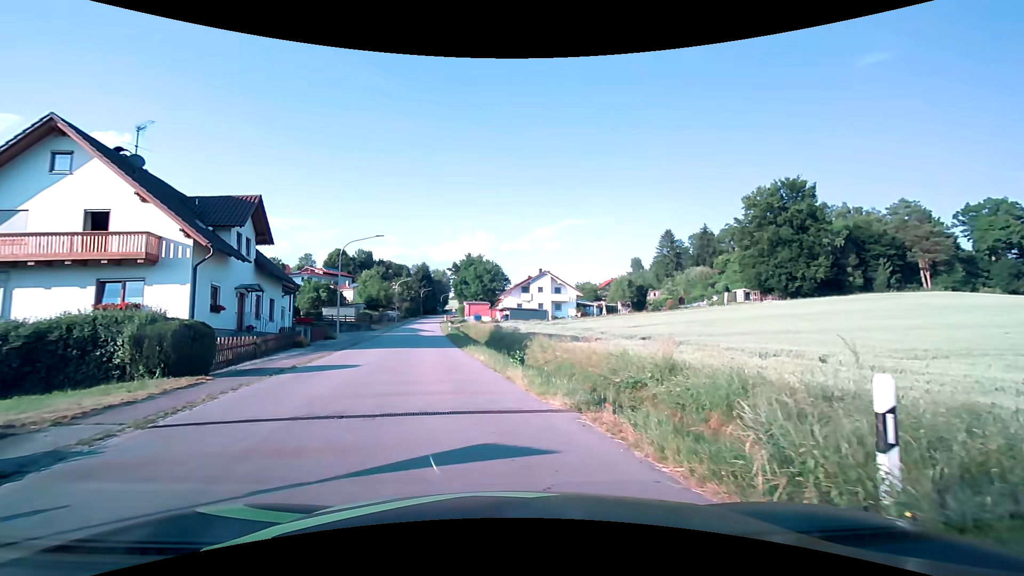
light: Day
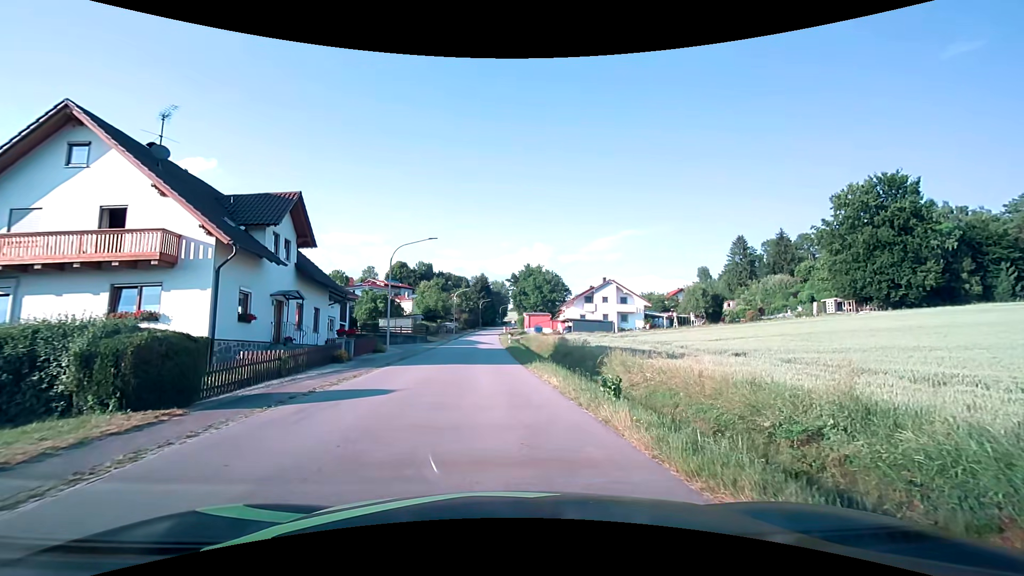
(-0.4, +4.4) m; -7°
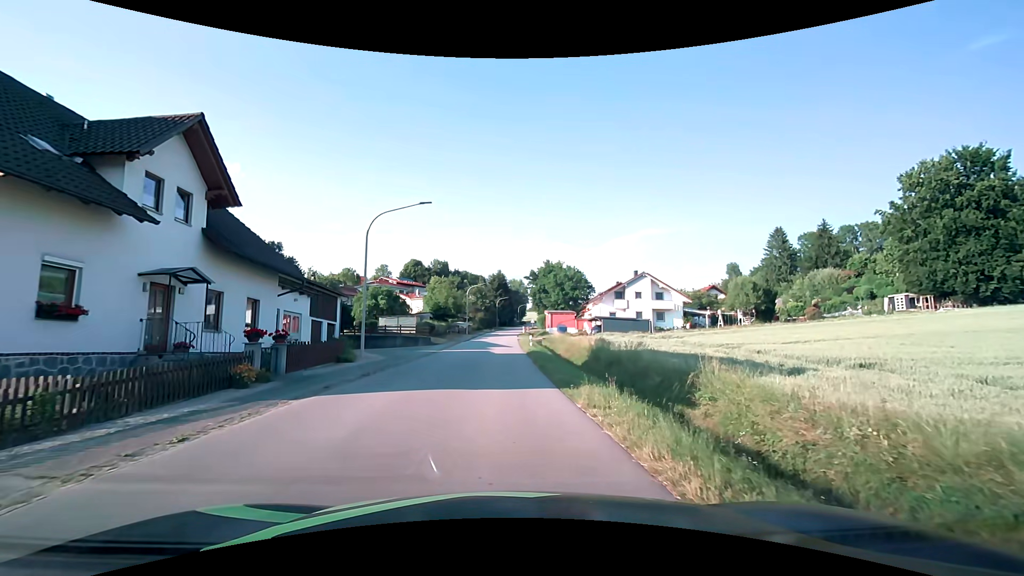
(-0.1, +9.6) m; -3°
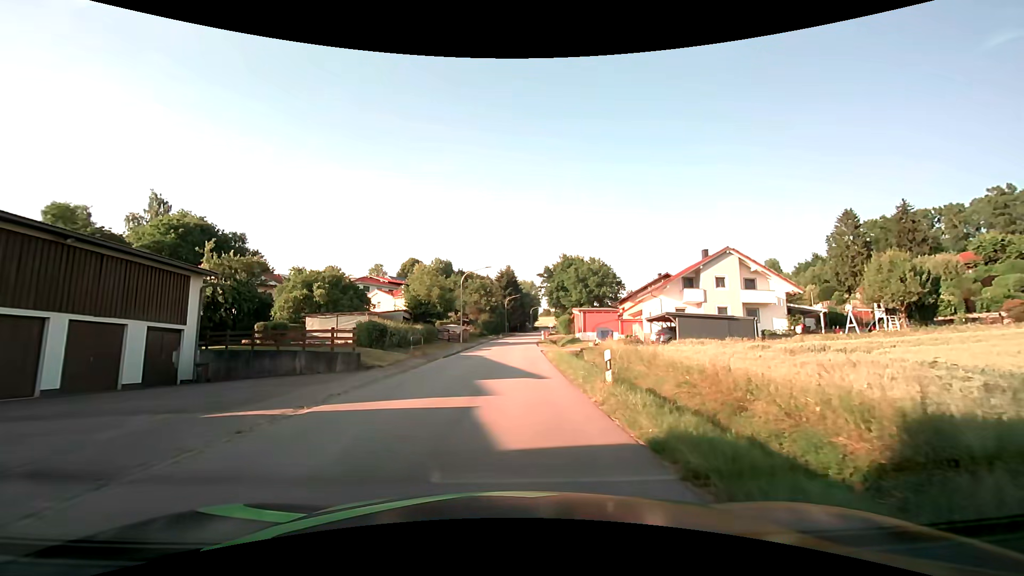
(-0.3, +24.2) m; -1°
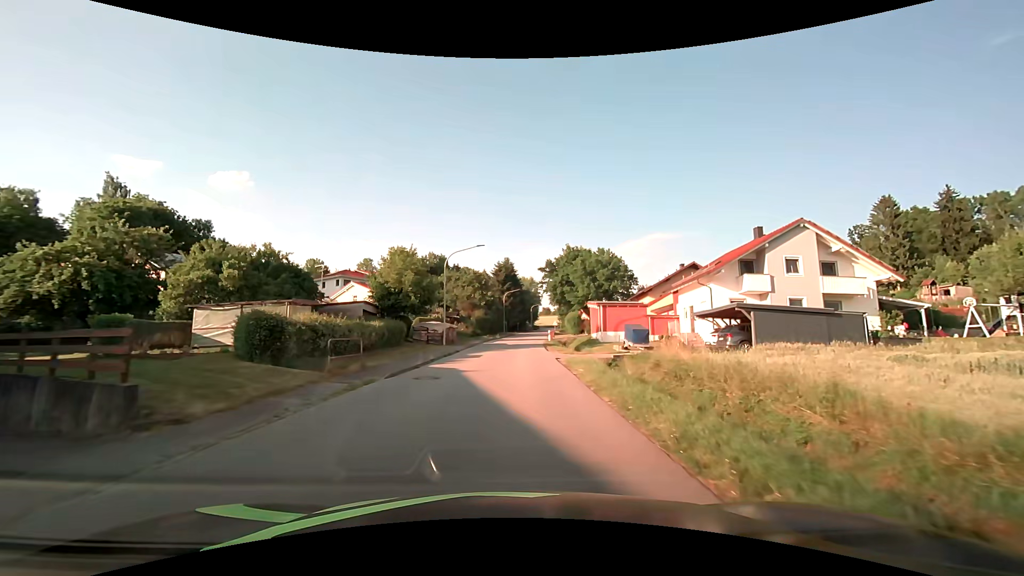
(+0.1, +12.0) m; +1°
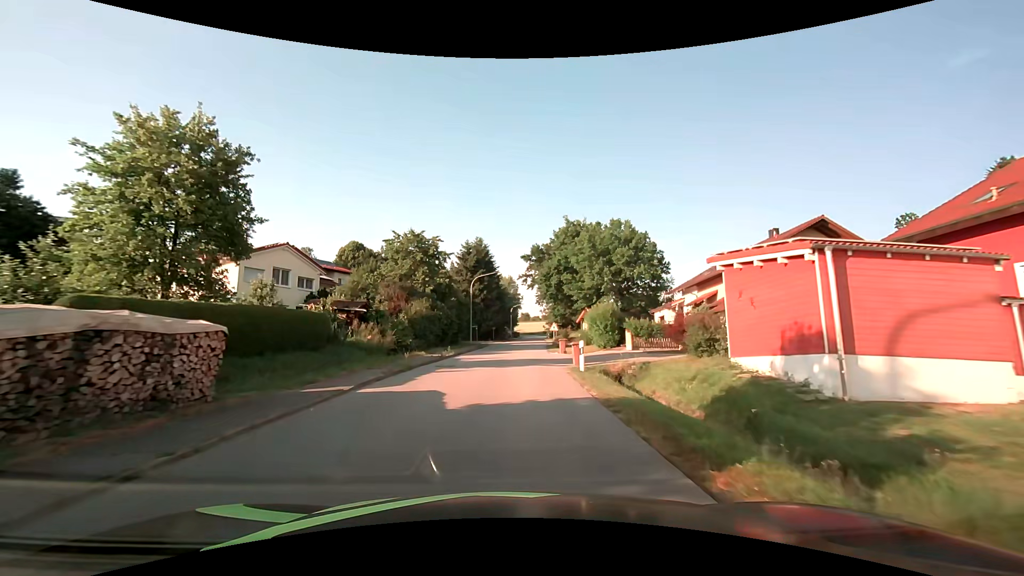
(+0.6, +32.2) m; +2°
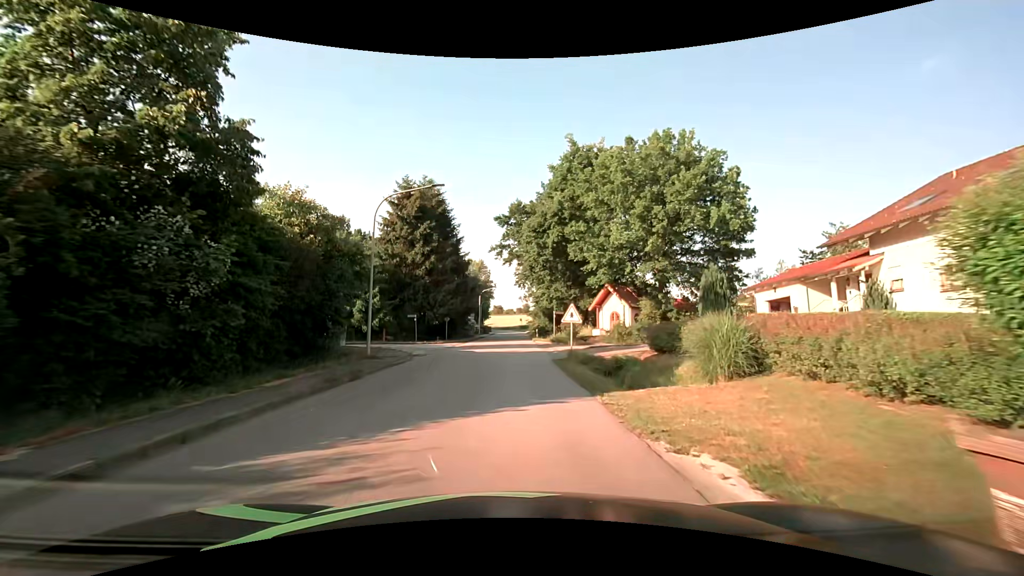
(+0.9, +29.4) m; +3°
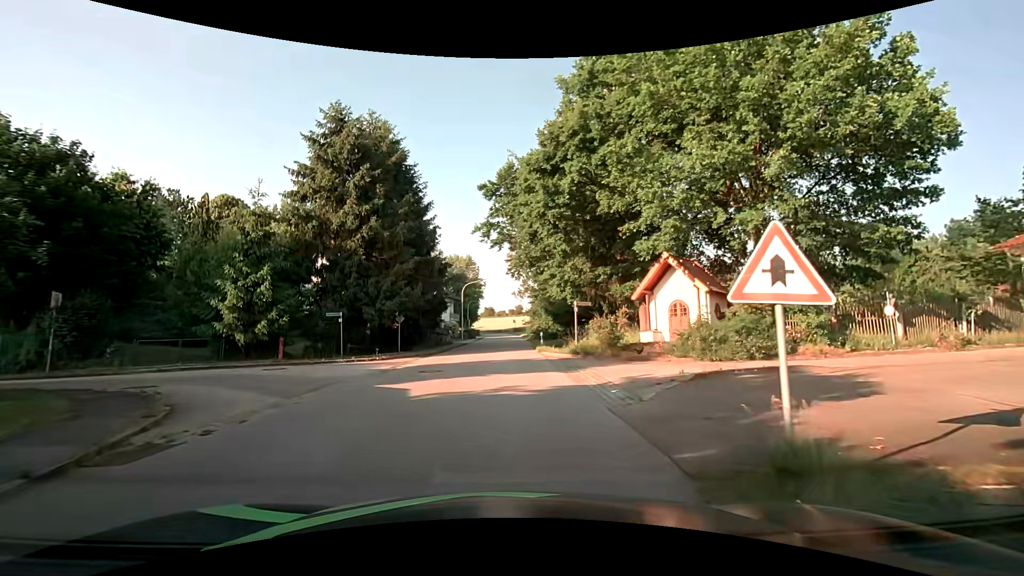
(+0.2, +16.1) m; +1°
(-1, +10) (-7, +17) (-17, +17) (-26, +12) (-33, +6) (-40, -2) (-45, -11) (-49, -20) (-52, -29) (-55, -39) m
